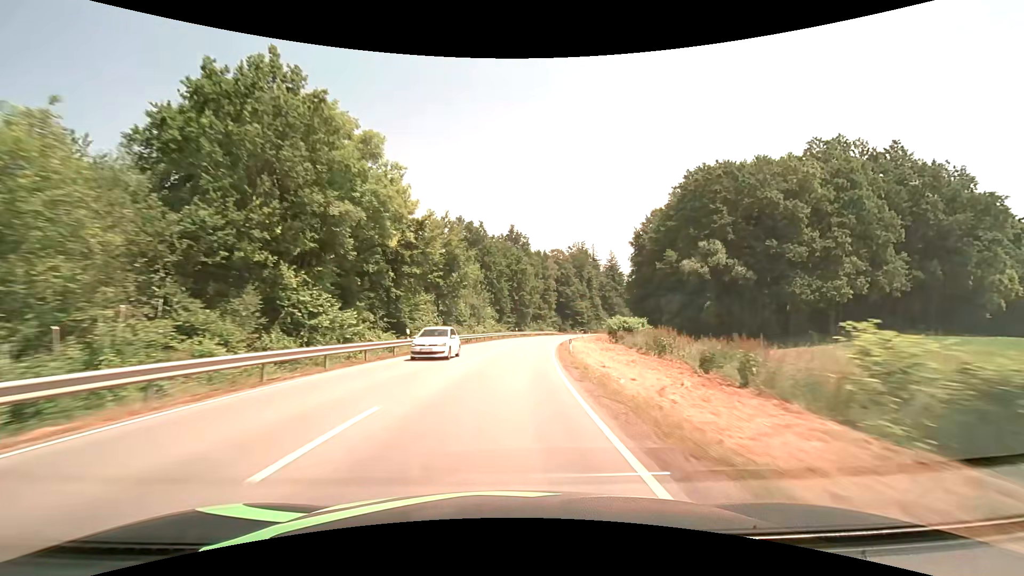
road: secondary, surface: asphalt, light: Day
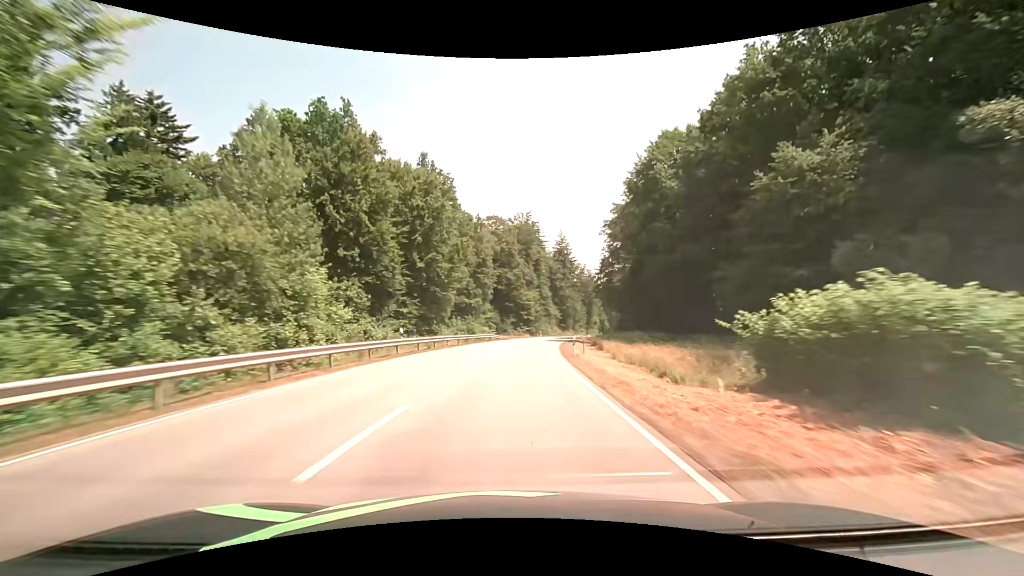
(+3.2, +47.5) m; +8°
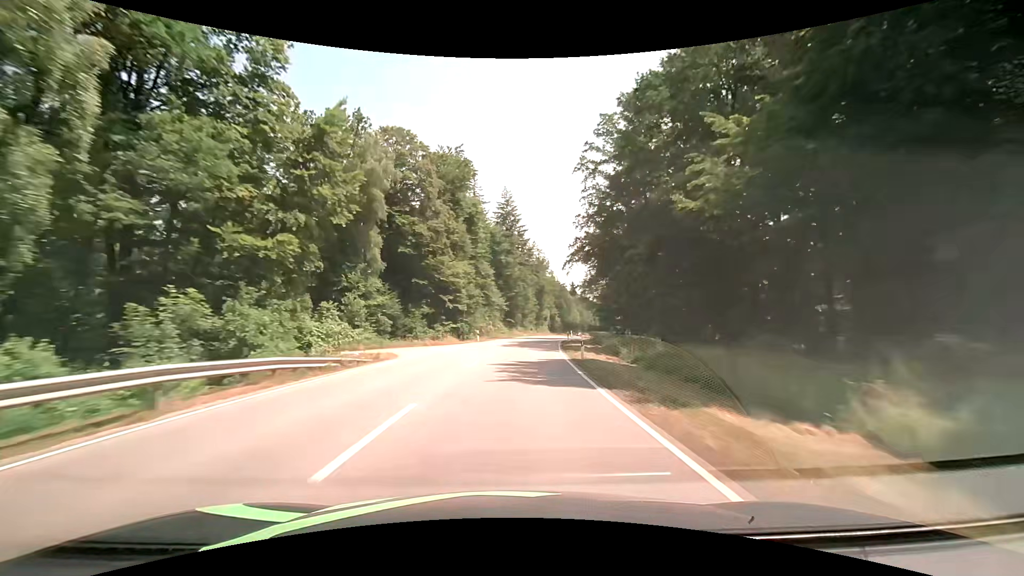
(+2.8, +47.5) m; +7°
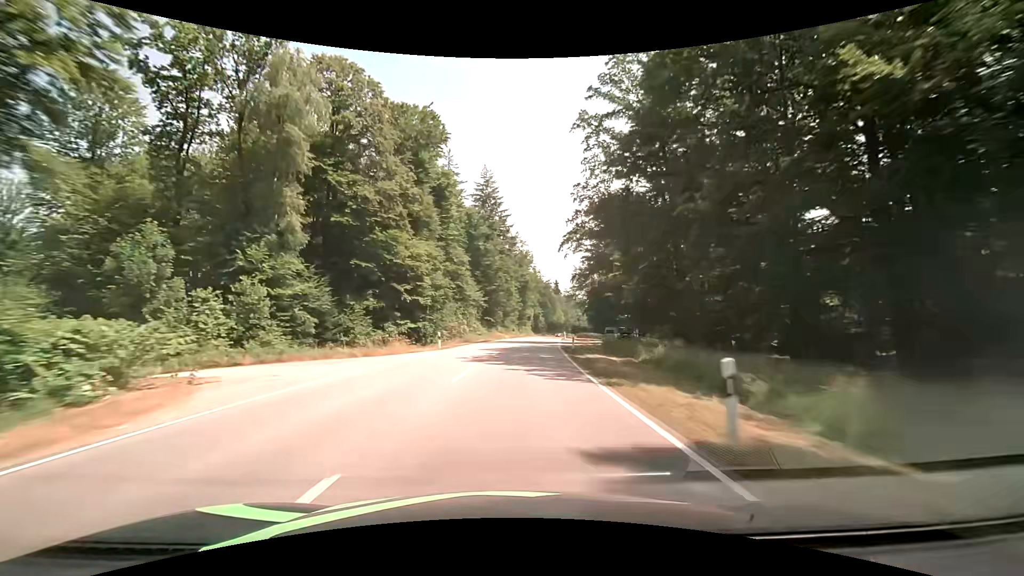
(+0.3, +15.9) m; +2°
(0, +10) (+1, +20) (+1, +30) (+2, +40) (+3, +50) (+5, +60) (+6, +70) (+7, +80) (+9, +90) (+10, +99) m
